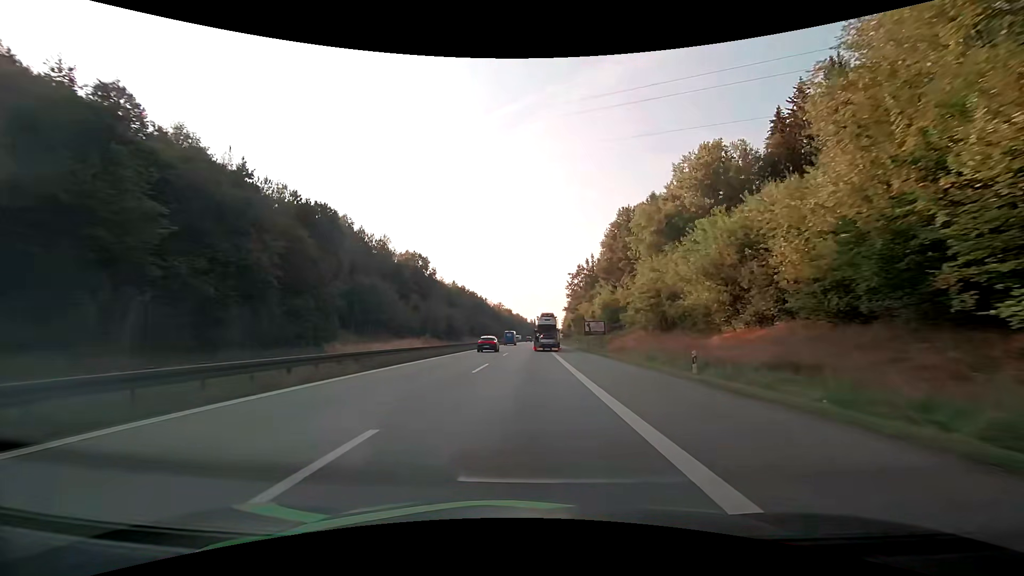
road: motorway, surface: asphalt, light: Day
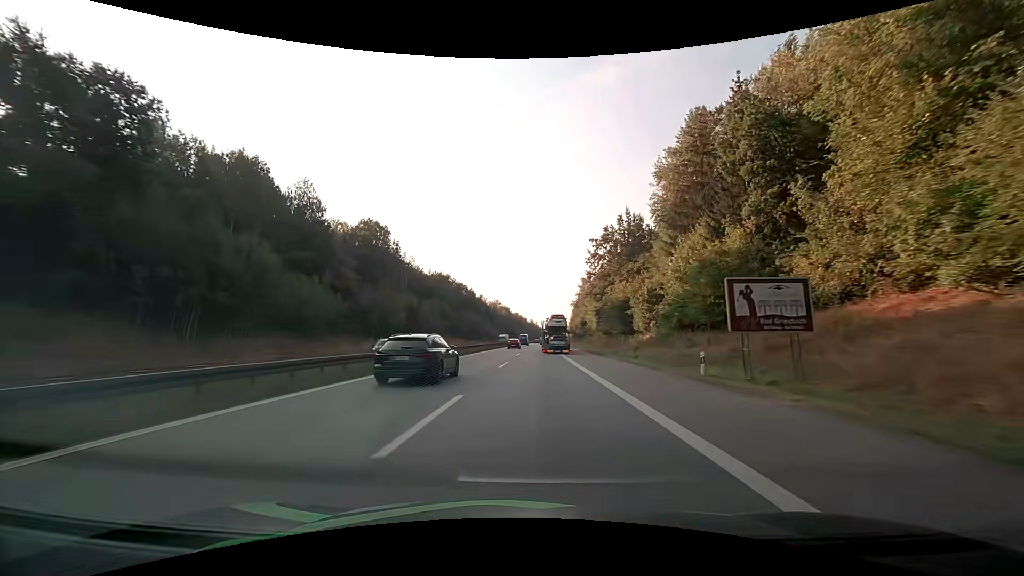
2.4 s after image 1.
(0.0, +48.5) m; 0°
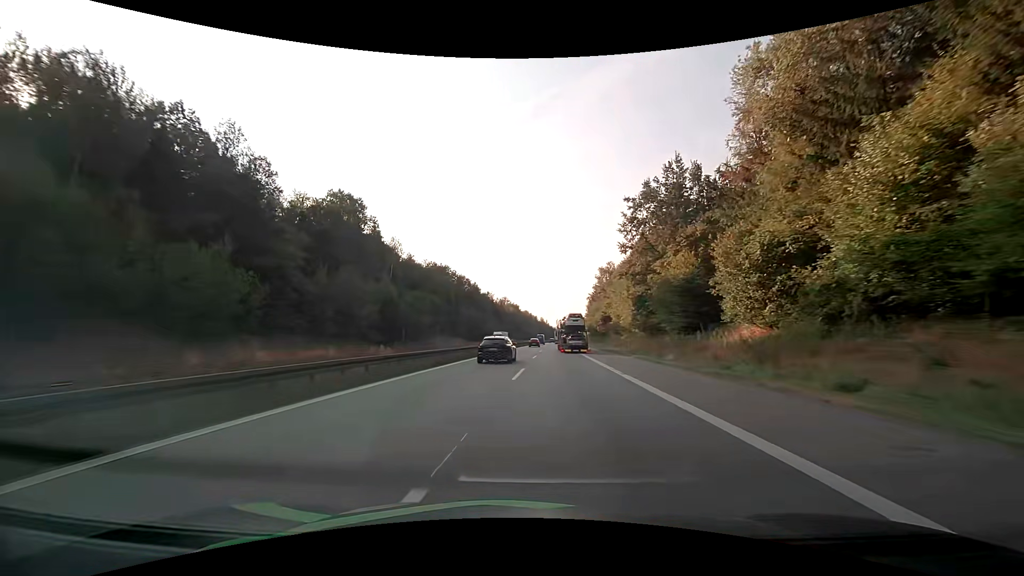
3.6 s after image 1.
(-0.1, +24.8) m; -1°
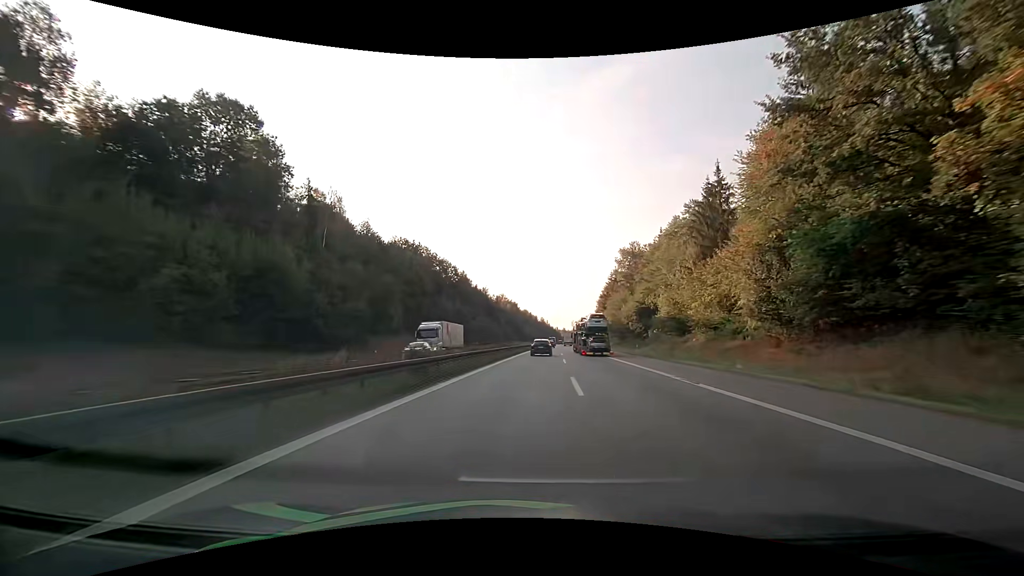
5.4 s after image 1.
(-0.2, +39.4) m; 0°
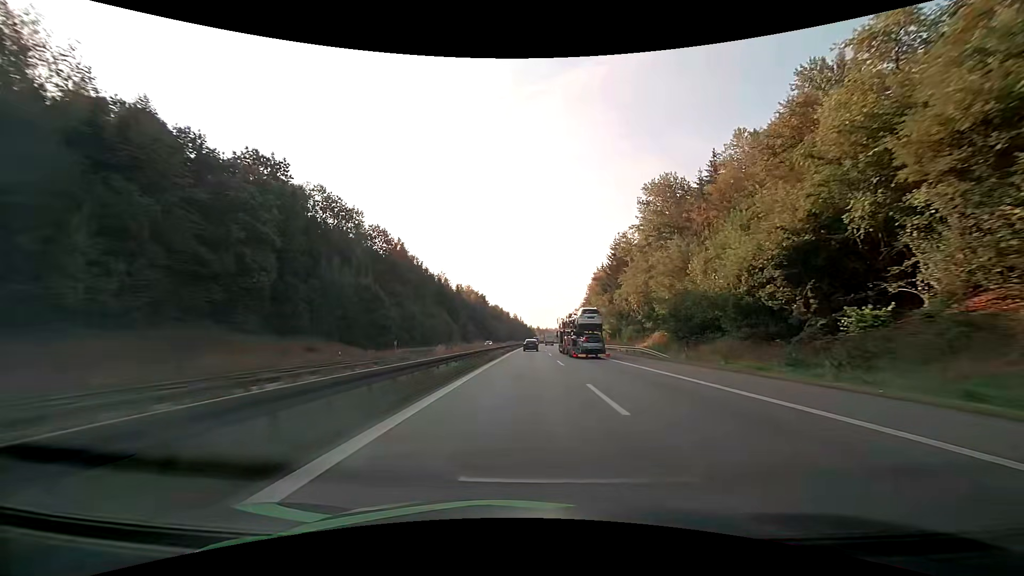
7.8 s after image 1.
(+2.0, +56.6) m; +3°
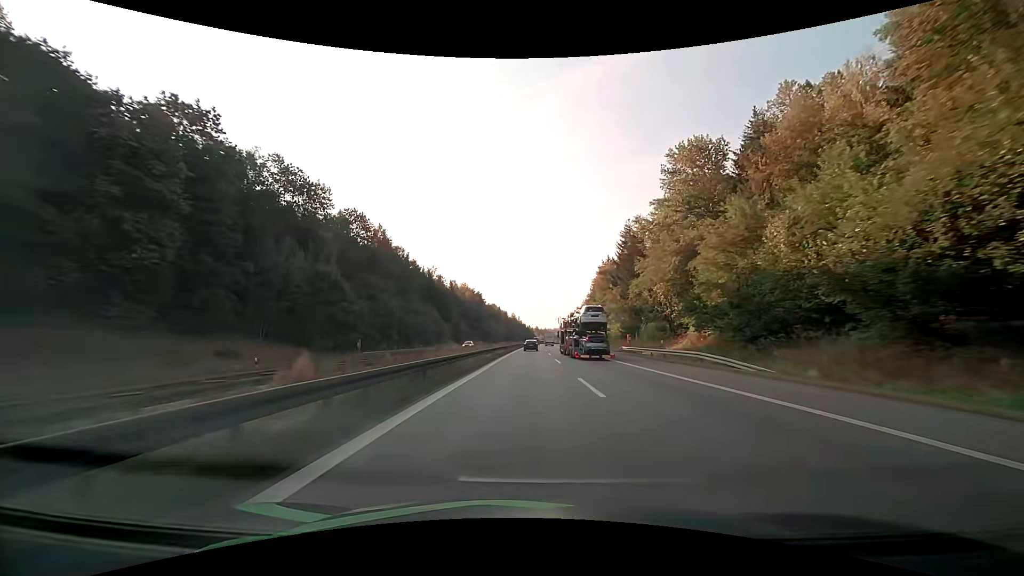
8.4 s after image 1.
(0.0, +14.9) m; 0°
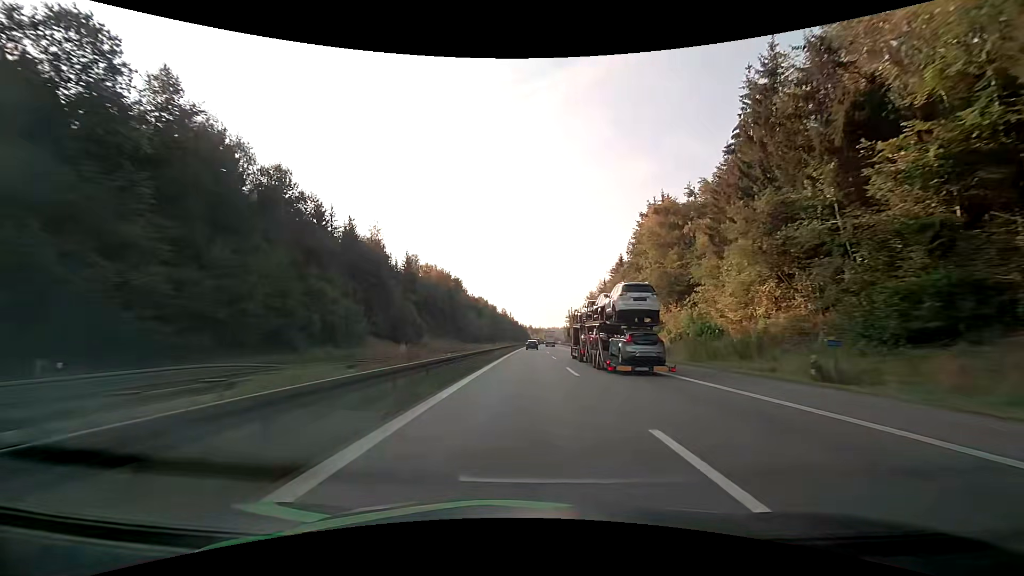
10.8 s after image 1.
(+0.3, +64.0) m; +1°
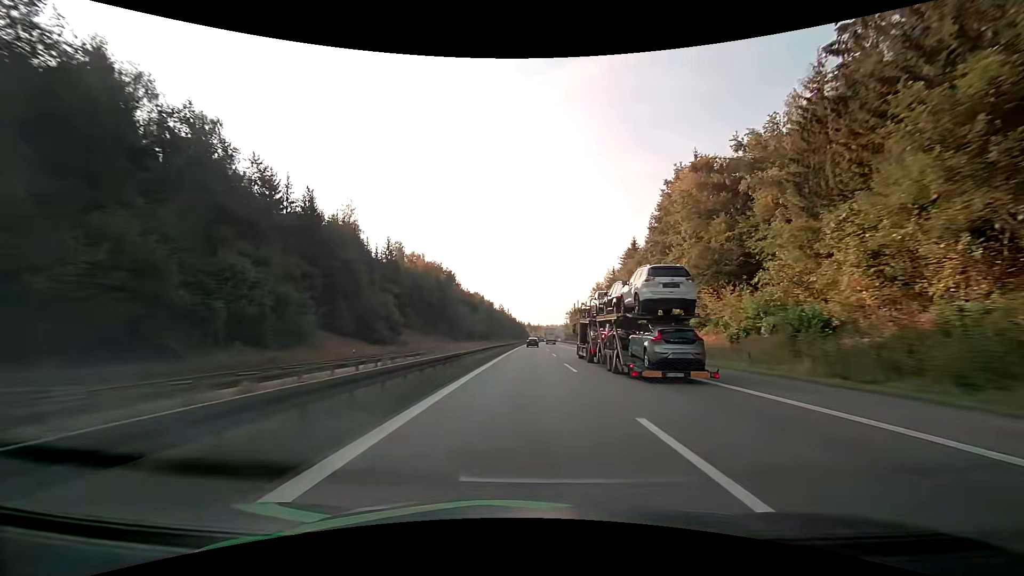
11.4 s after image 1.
(0.0, +16.8) m; 0°
(0, +10) (0, +20) (0, +30) (0, +40) (0, +50) (0, +60) (+1, +70) (+1, +80) (+1, +90) (+1, +100) m
